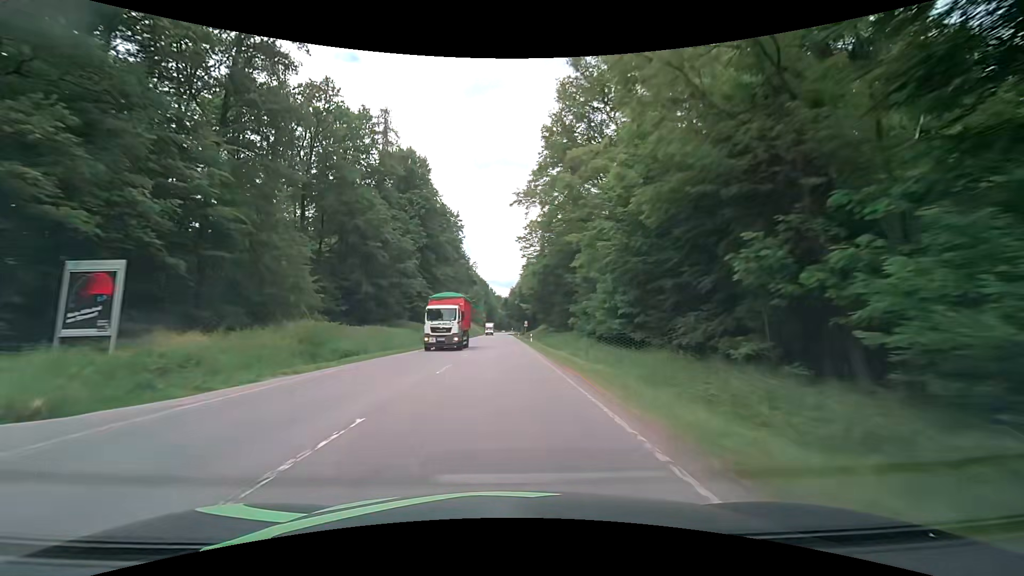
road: secondary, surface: asphalt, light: Day
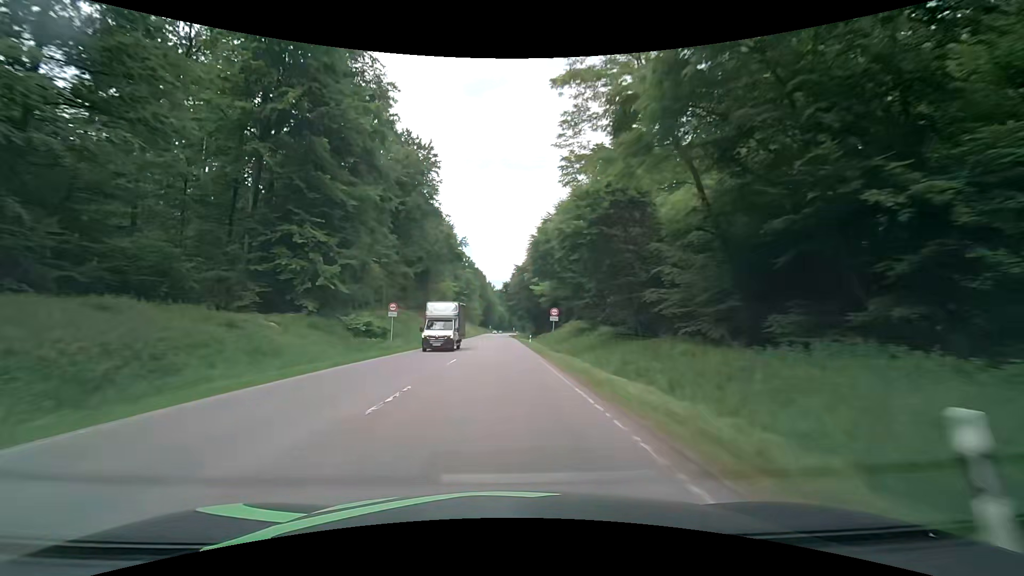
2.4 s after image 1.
(-0.1, +52.9) m; 0°
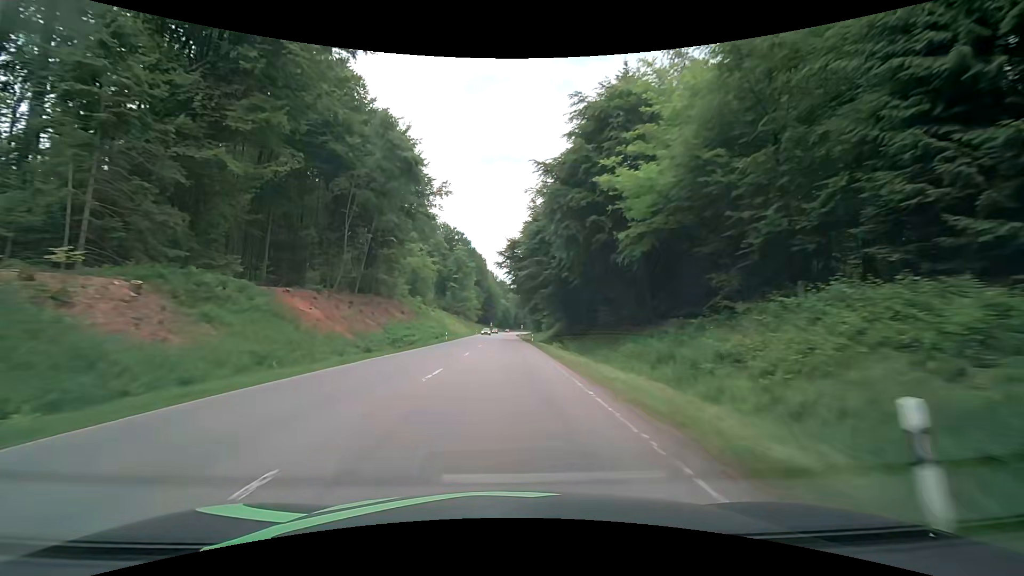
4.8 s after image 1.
(-0.3, +53.6) m; -1°
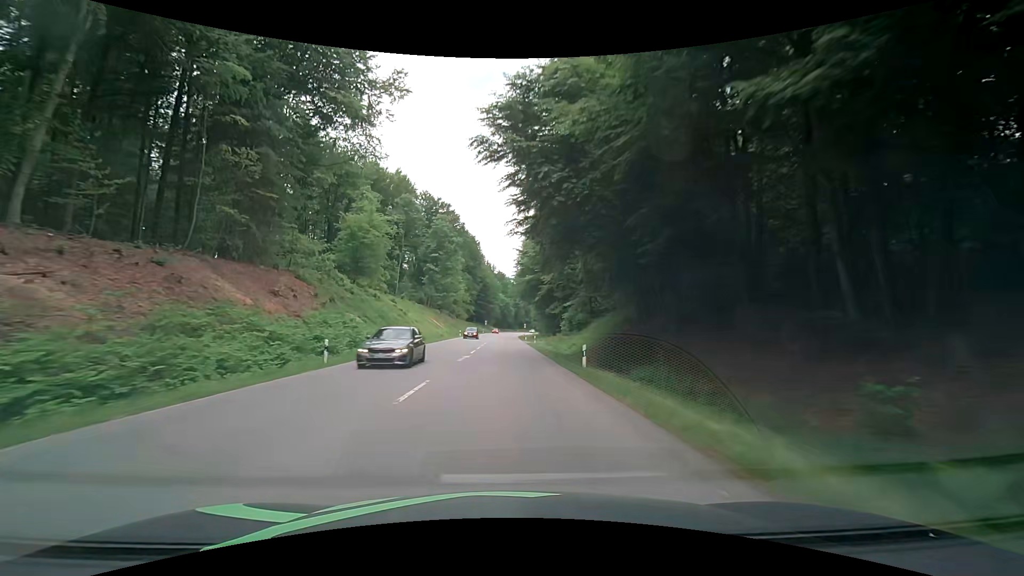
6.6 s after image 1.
(+0.1, +40.0) m; +1°
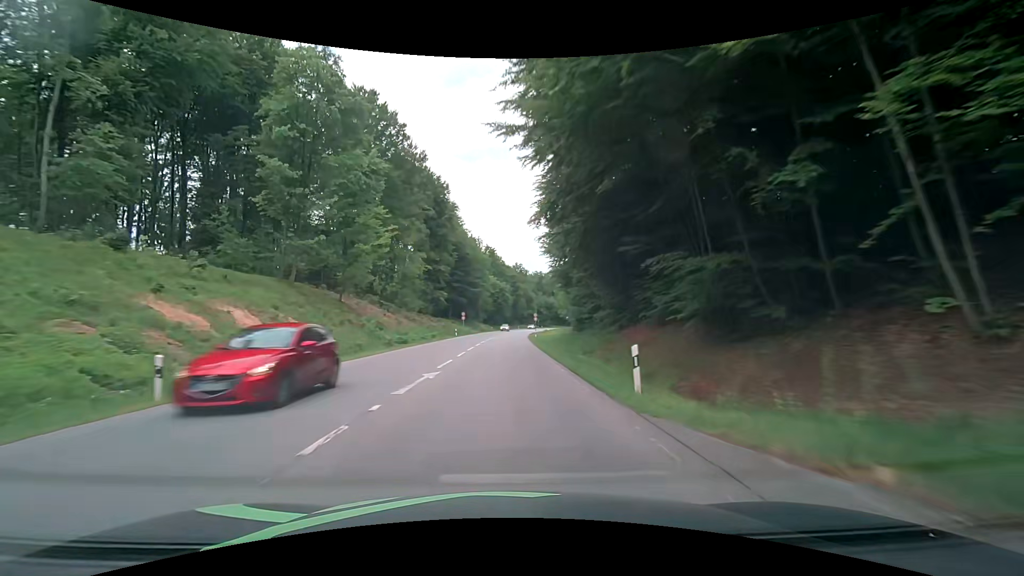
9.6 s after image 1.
(+0.2, +65.4) m; 0°
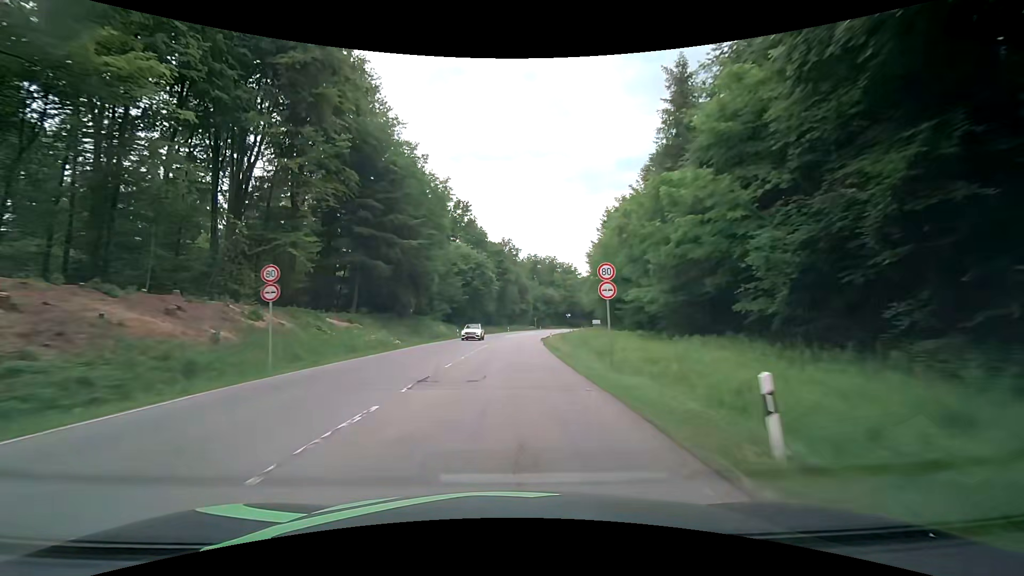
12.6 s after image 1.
(+1.1, +60.8) m; +2°
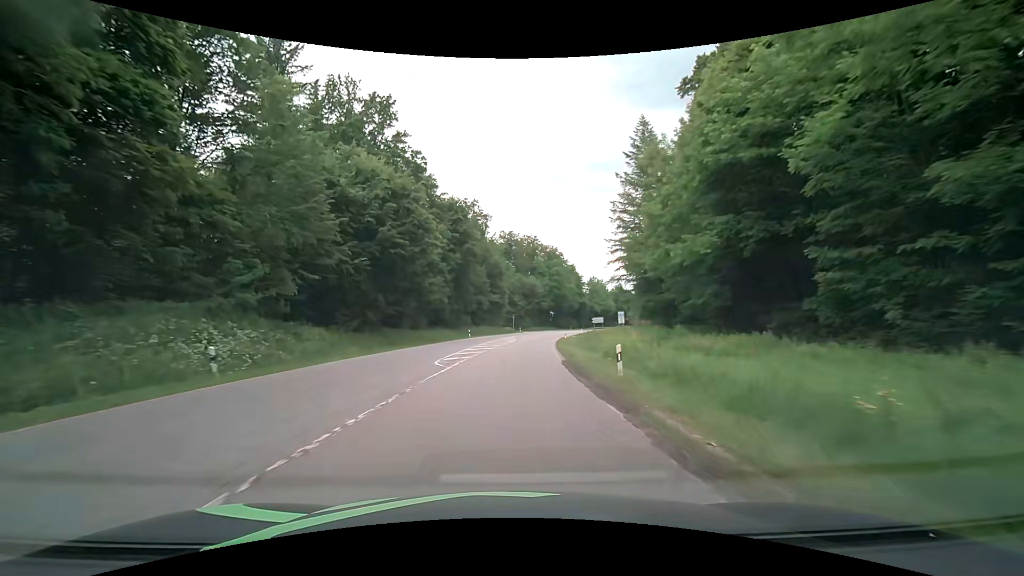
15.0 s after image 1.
(+1.5, +46.3) m; +4°
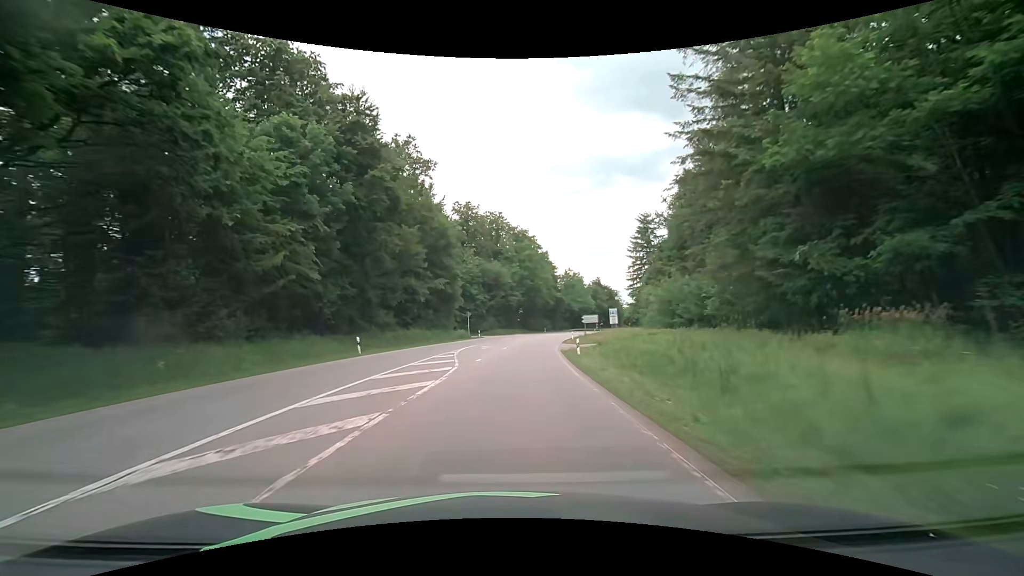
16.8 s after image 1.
(+1.2, +34.1) m; +4°
(0, +10) (+1, +20) (+1, +30) (+2, +40) (+3, +50) (+5, +60) (+6, +70) (+8, +79) (+11, +89) (+13, +99) m
